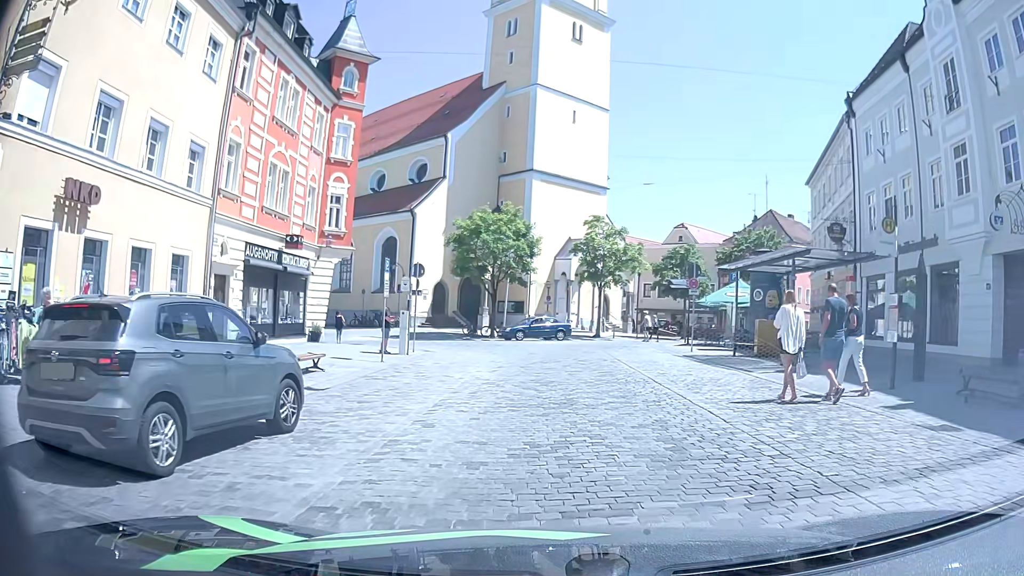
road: residential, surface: sett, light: Day
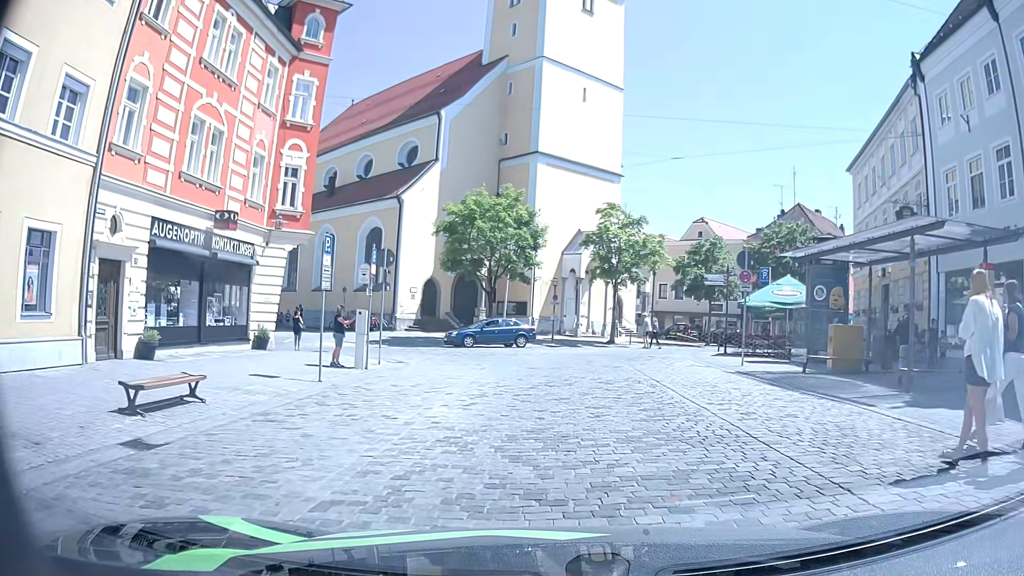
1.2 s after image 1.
(0.0, +6.4) m; +1°
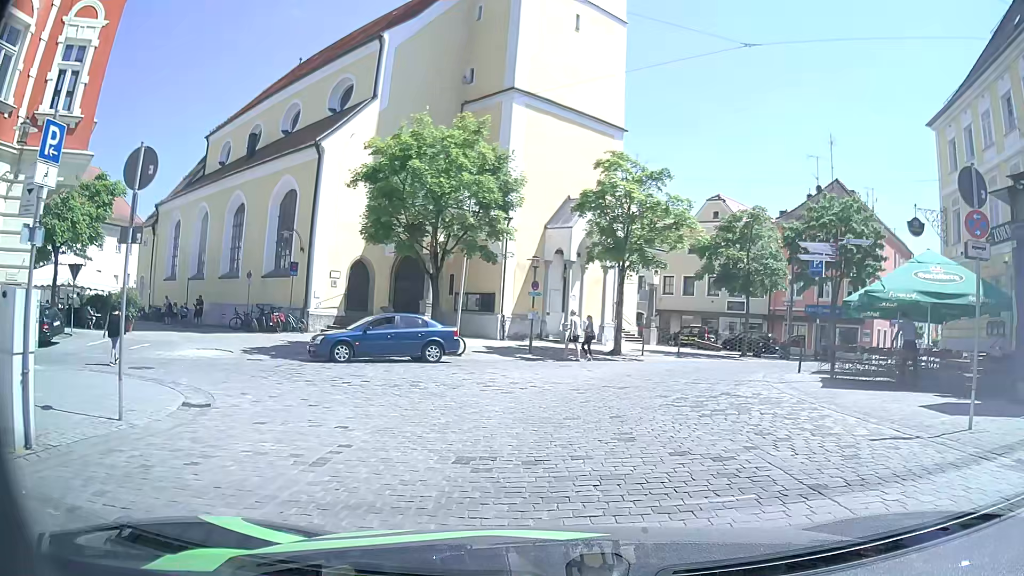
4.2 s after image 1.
(-0.2, +12.6) m; +1°
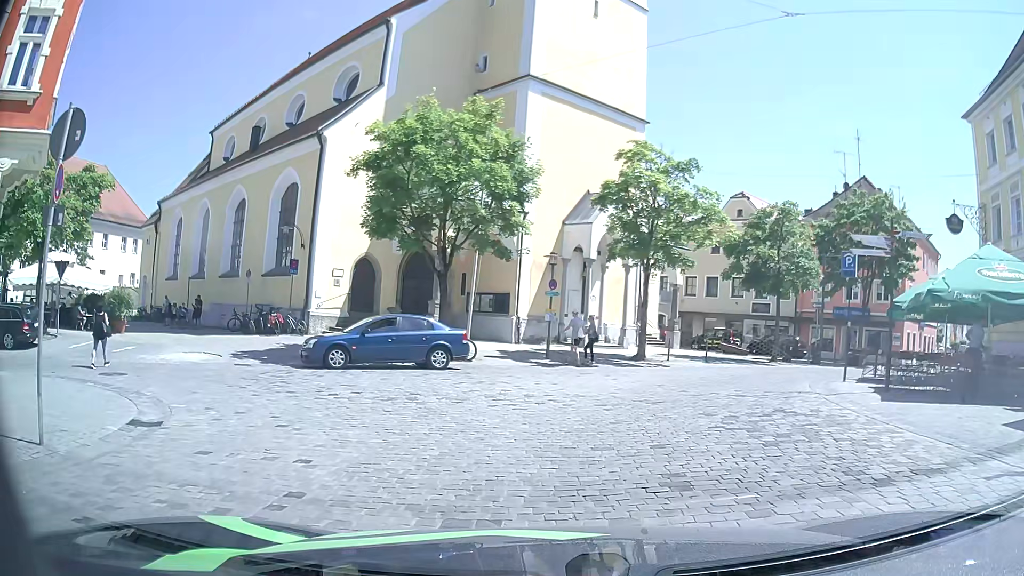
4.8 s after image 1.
(-0.1, +2.0) m; -2°
